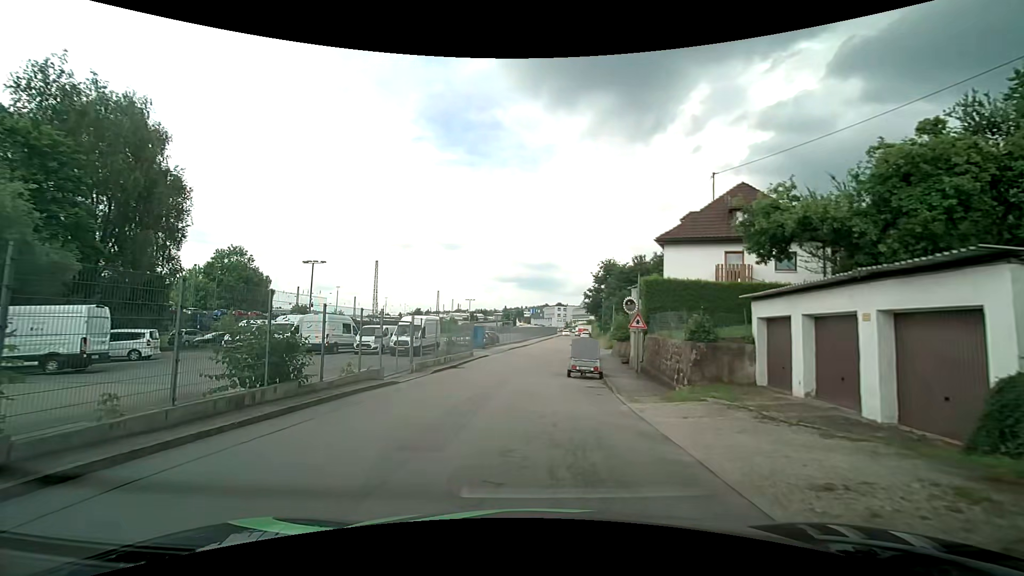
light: Day
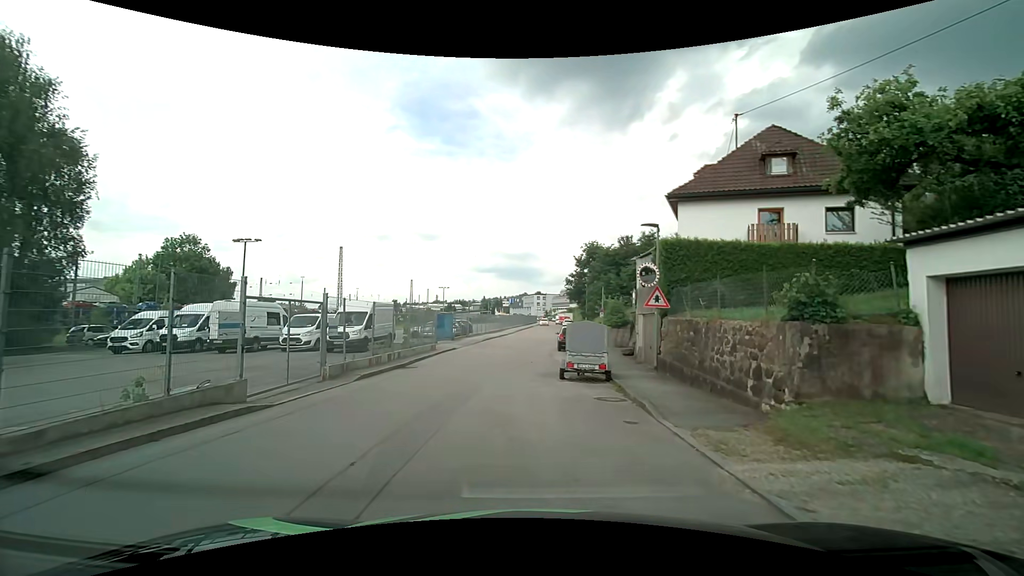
(-0.1, +7.0) m; +1°
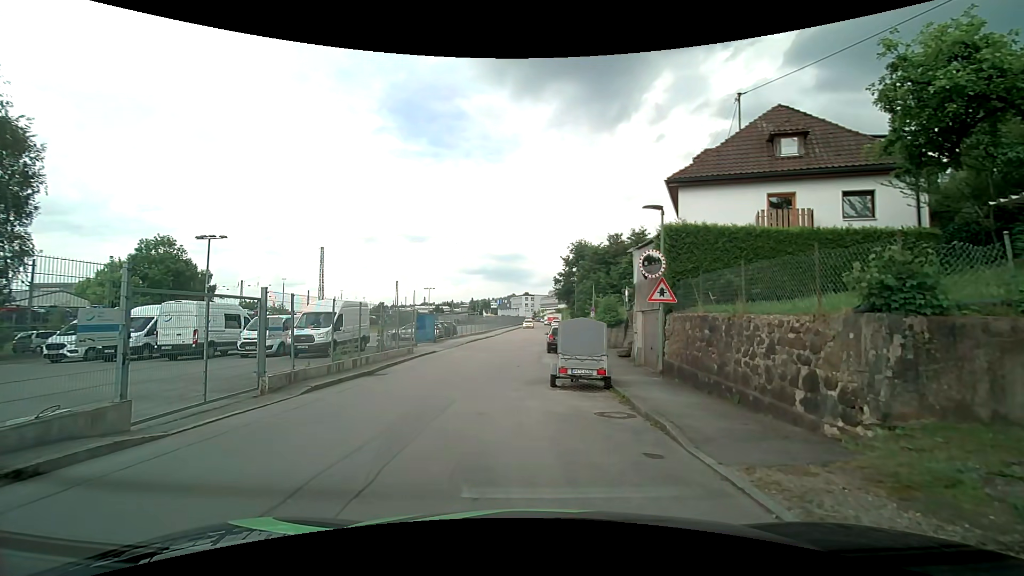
(+0.1, +2.2) m; +2°
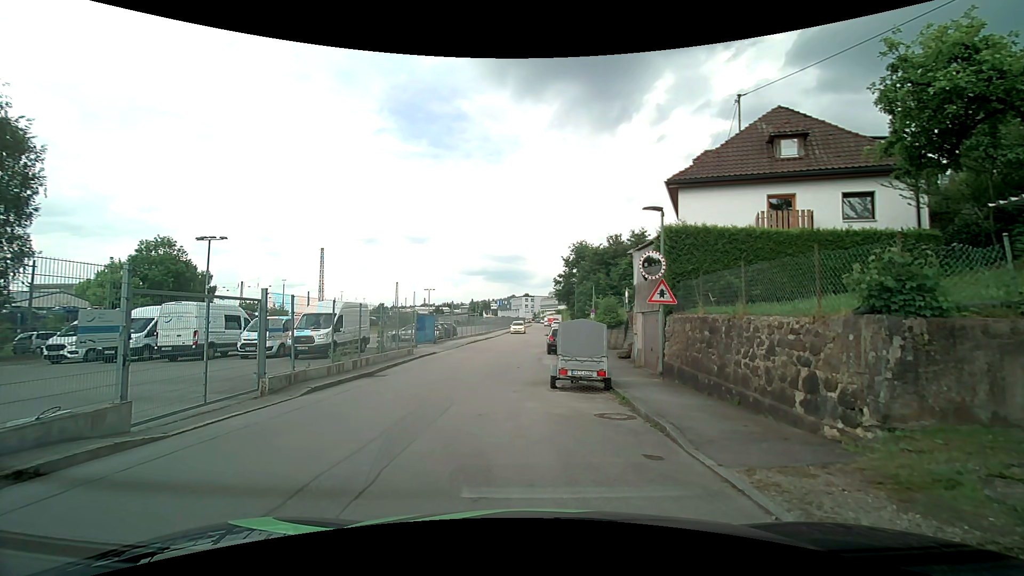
(0.0, +0.1) m; 0°
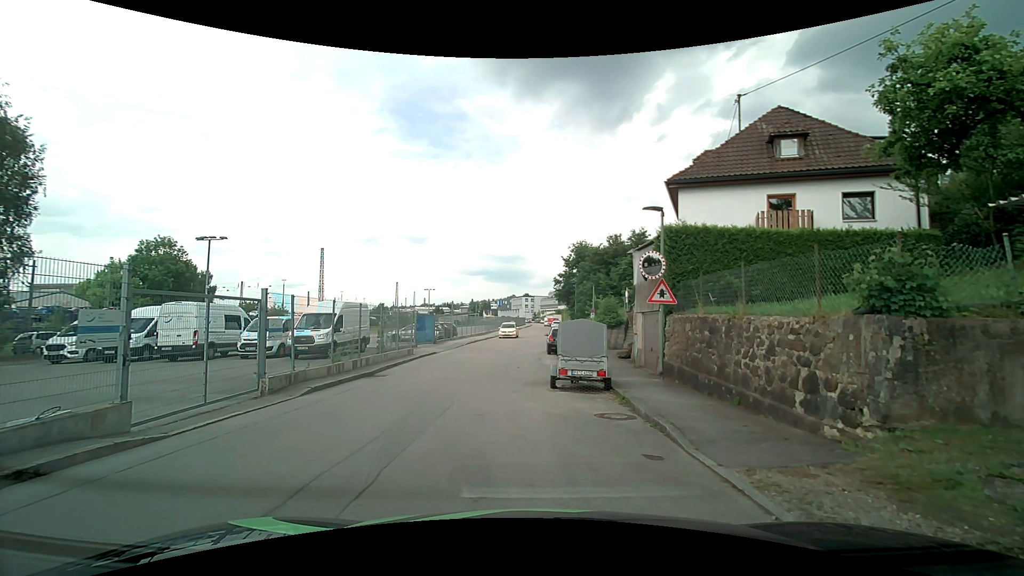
(0.0, 0.0) m; 0°
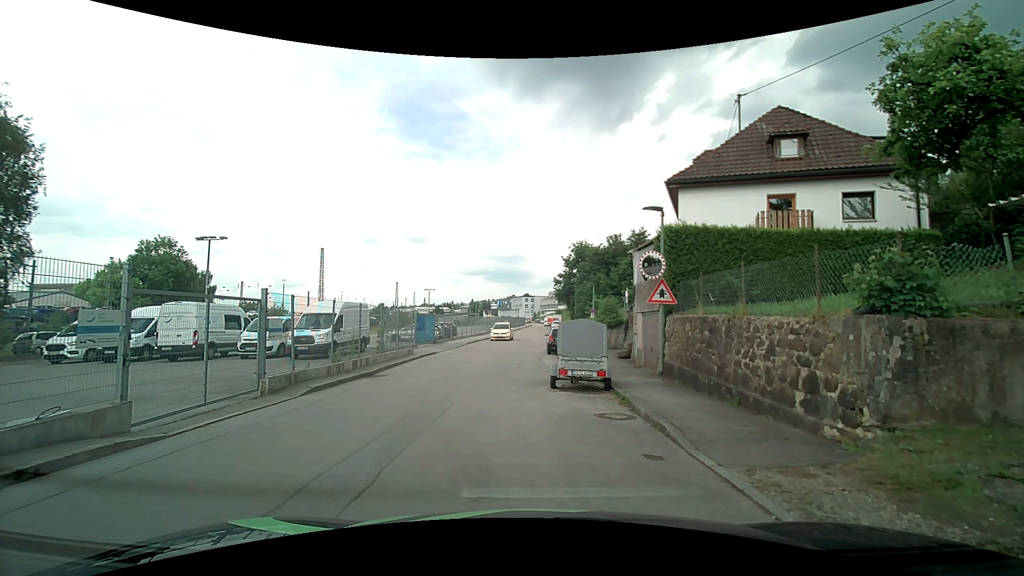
(0.0, 0.0) m; 0°
